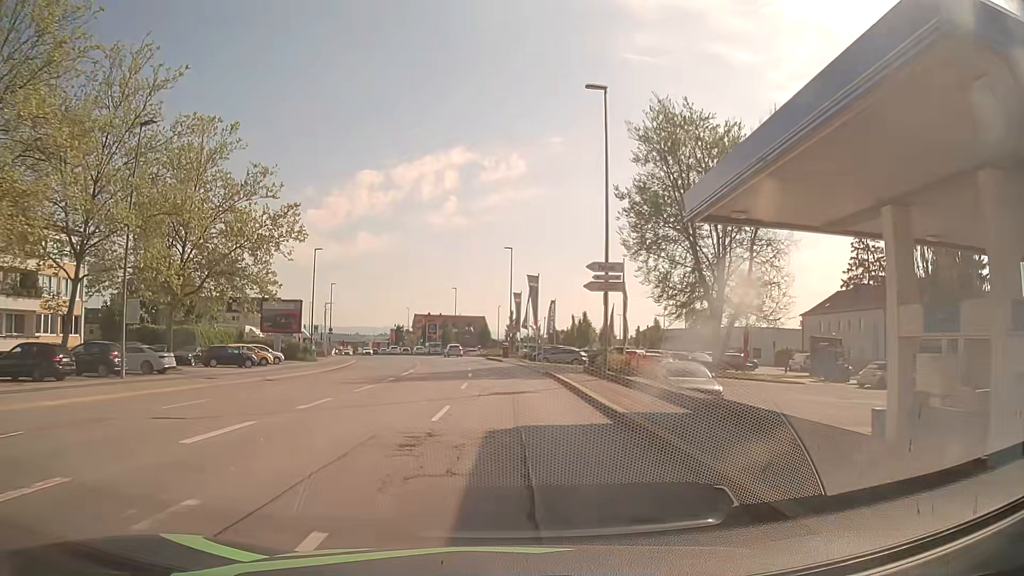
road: tertiary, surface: asphalt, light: Day
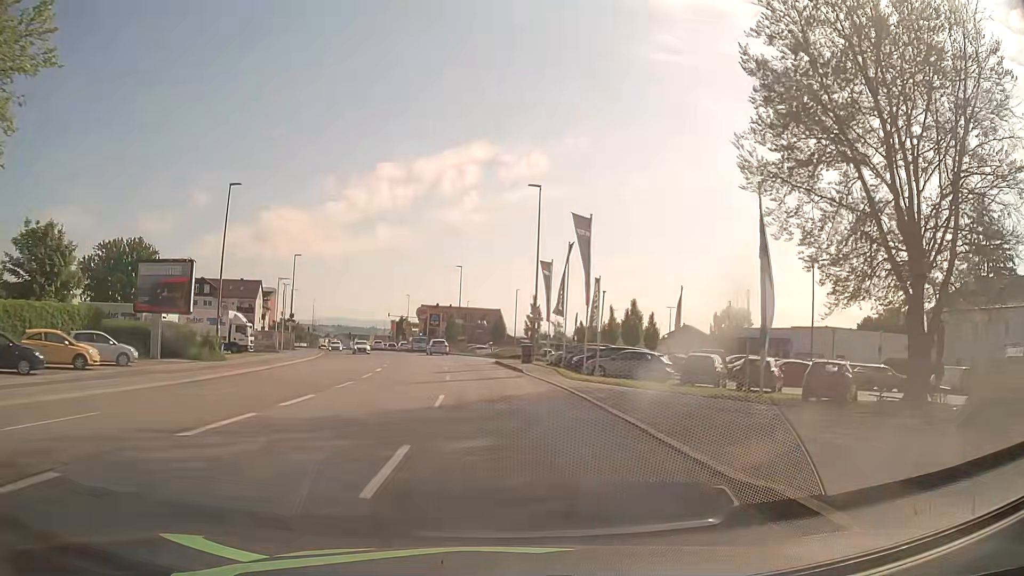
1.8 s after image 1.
(-0.1, +24.2) m; -1°
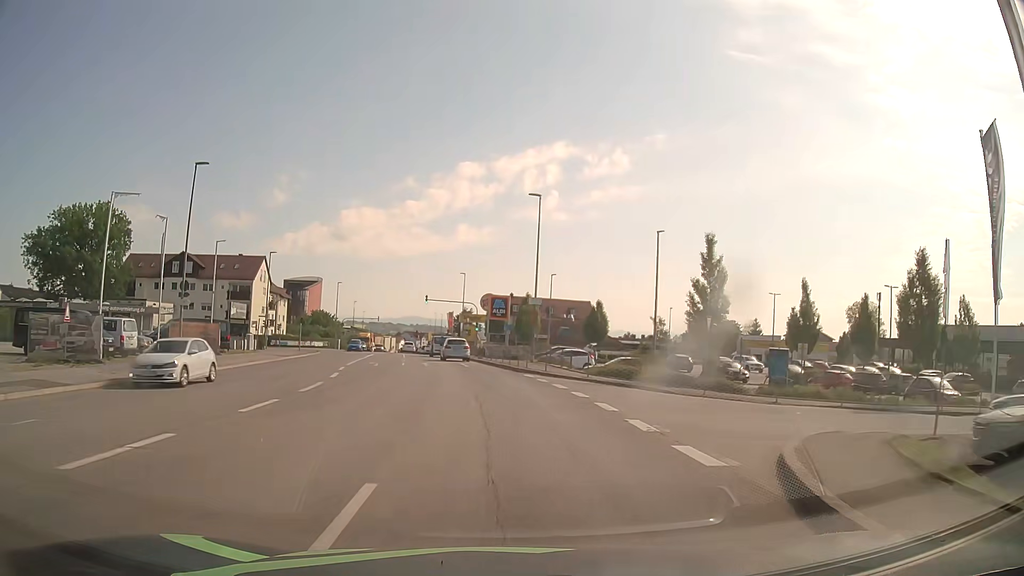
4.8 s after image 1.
(-2.1, +38.5) m; -7°
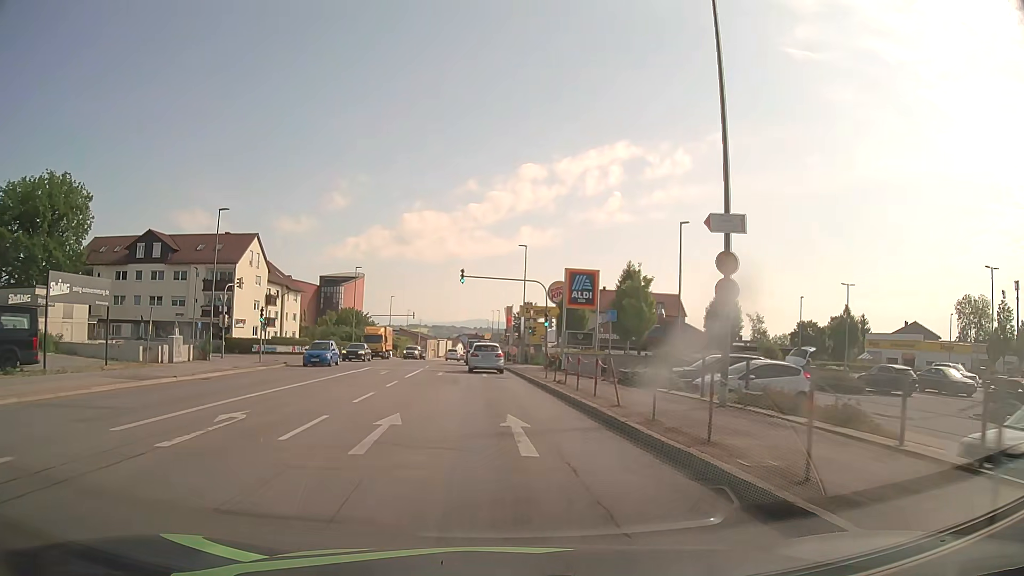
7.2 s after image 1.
(-1.0, +26.6) m; -5°
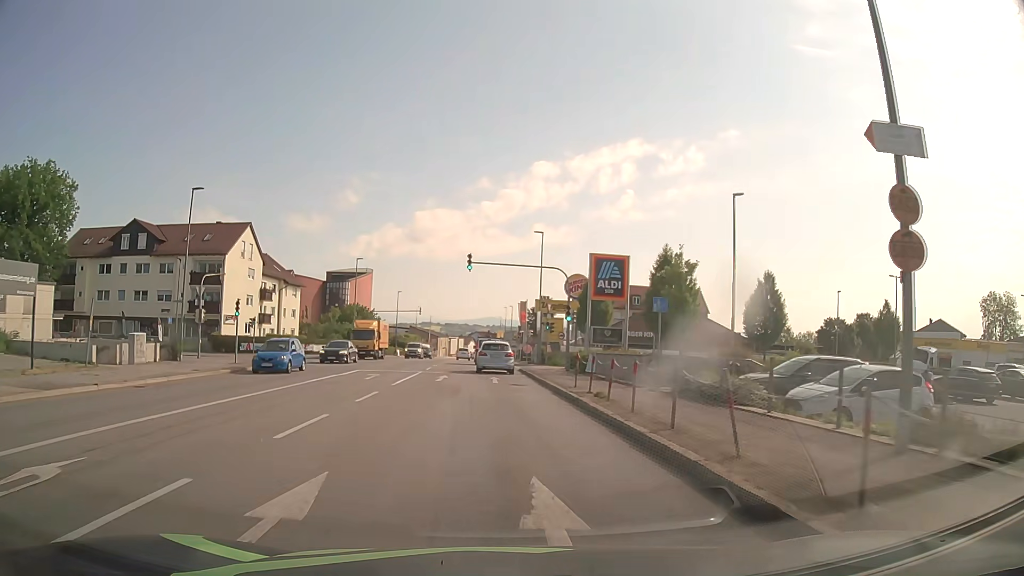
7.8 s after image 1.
(0.0, +6.1) m; -1°
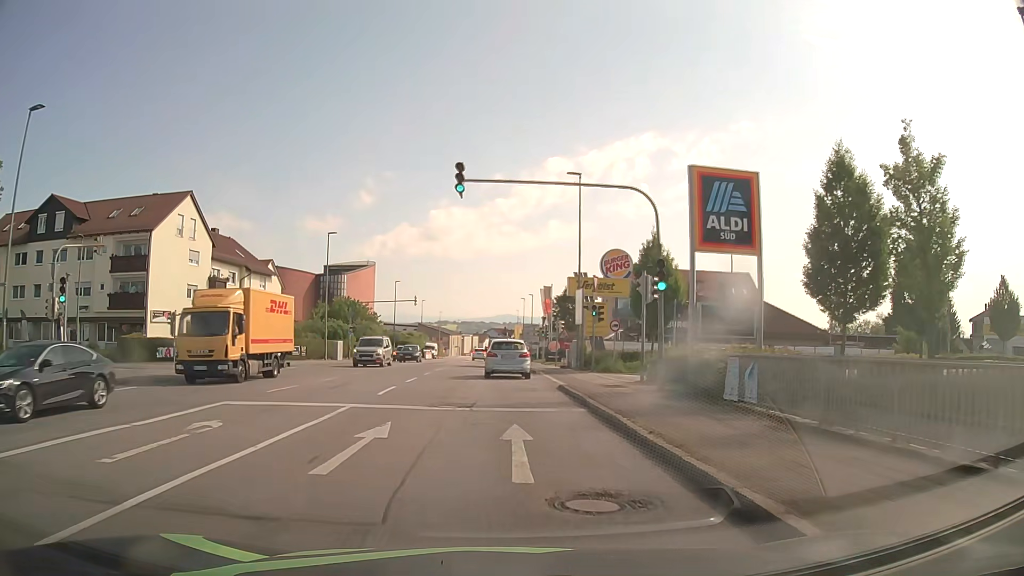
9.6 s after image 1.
(-0.2, +17.5) m; -1°
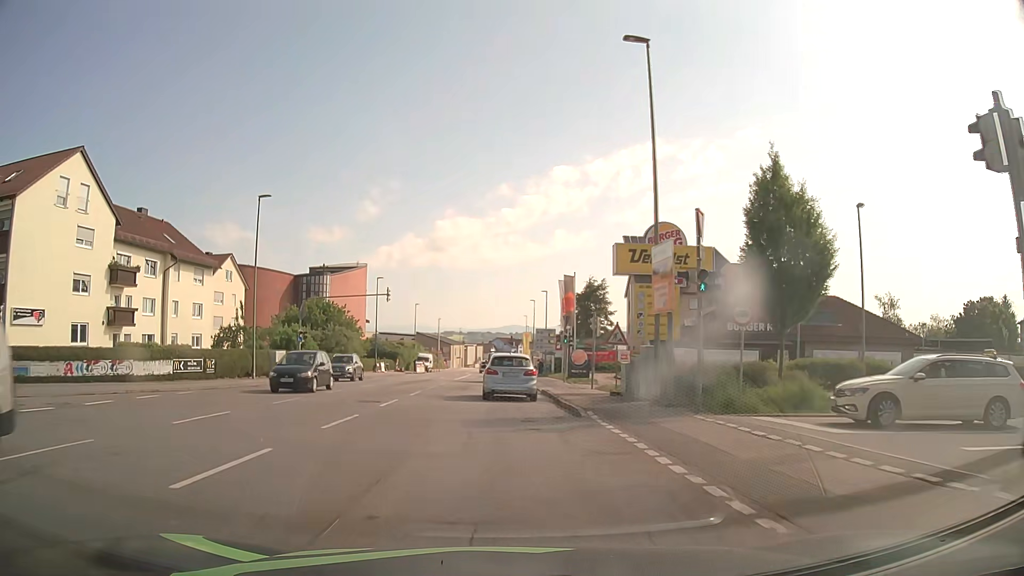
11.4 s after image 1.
(0.0, +17.2) m; -2°
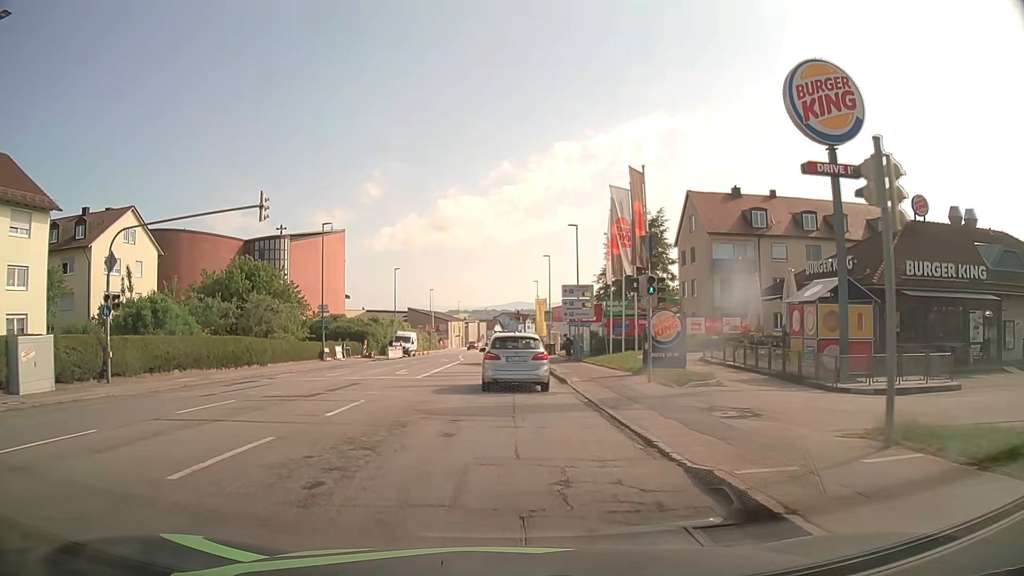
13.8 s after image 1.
(+0.5, +24.1) m; +1°
(0, +10) (0, +20) (0, +30) (0, +40) (0, +50) (0, +60) (0, +70) (-1, +80) (-1, +90) (-1, +100) m
